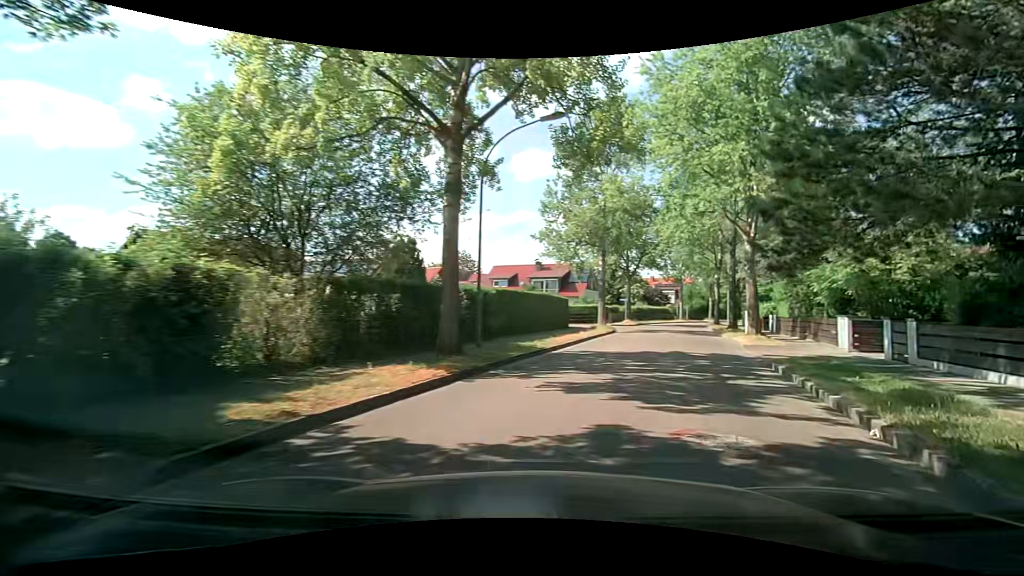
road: residential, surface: asphalt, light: Day
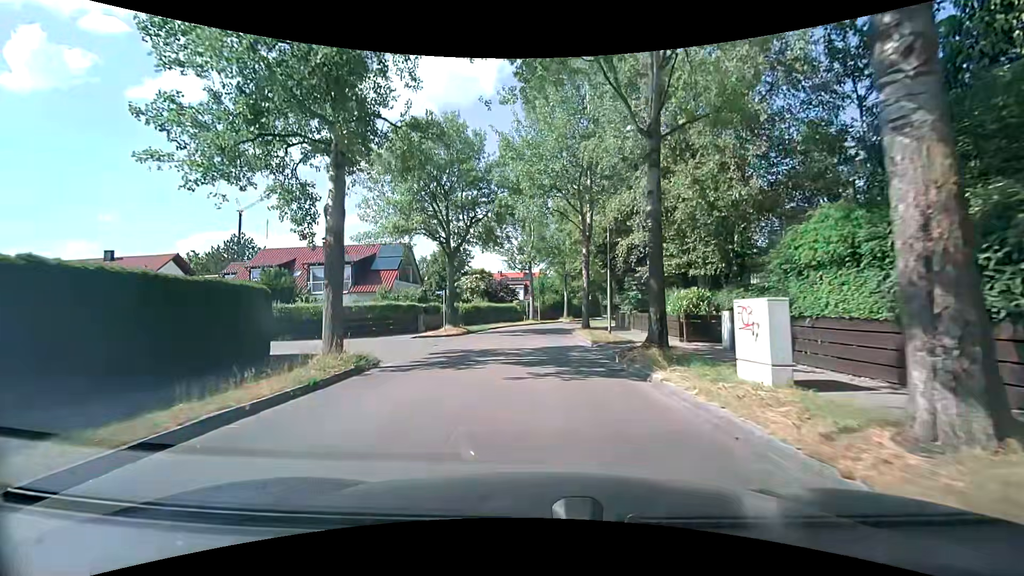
(+5.2, +22.0) m; +16°
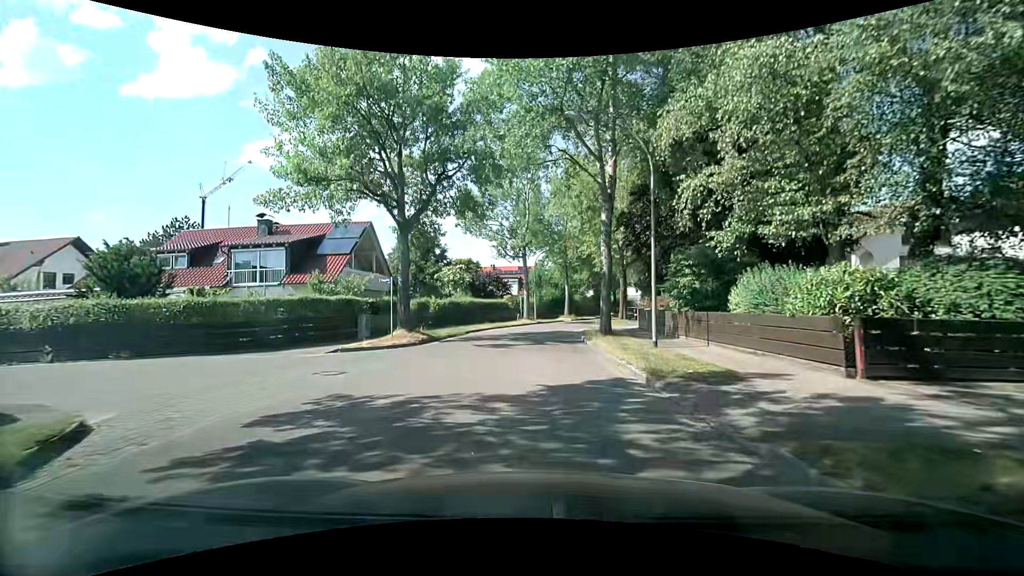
(0.0, +10.5) m; 0°
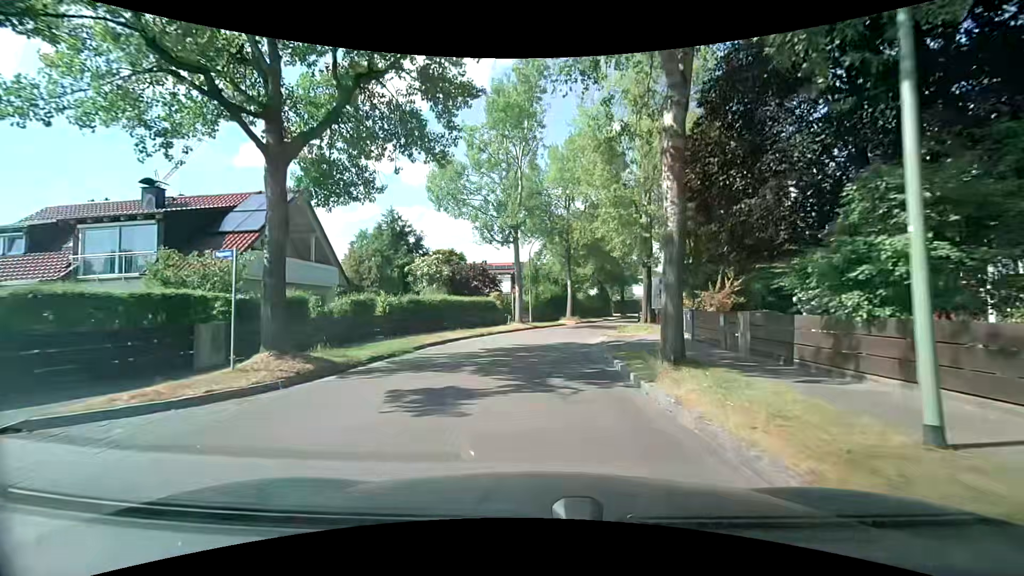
(0.0, +10.5) m; +1°
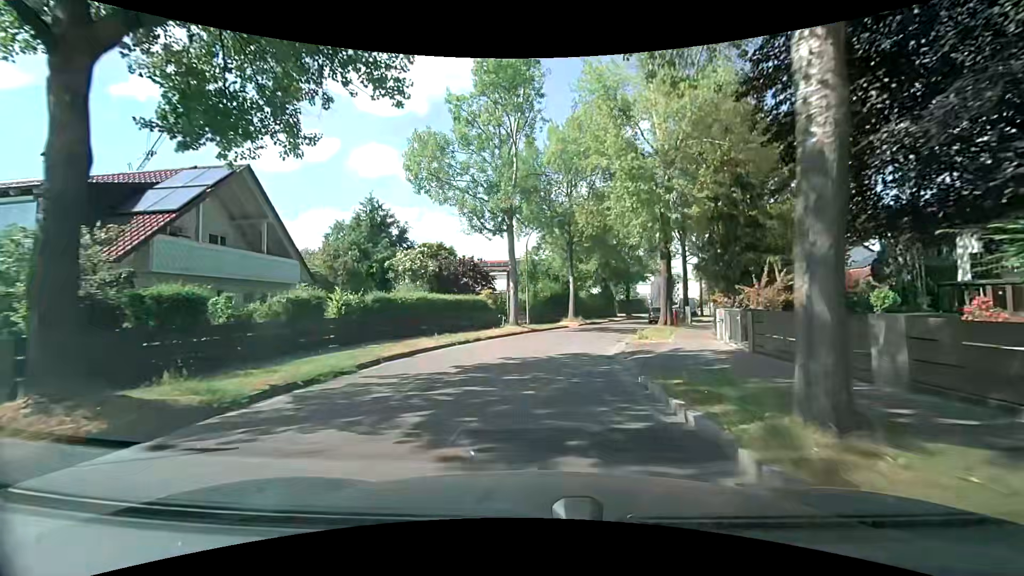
(0.0, +5.1) m; +1°
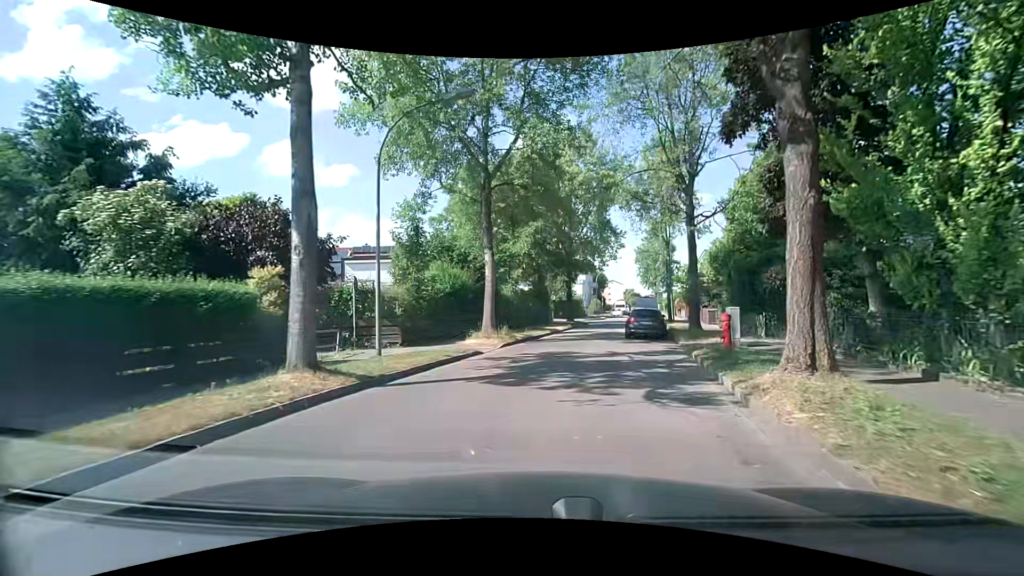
(+0.8, +19.7) m; +8°
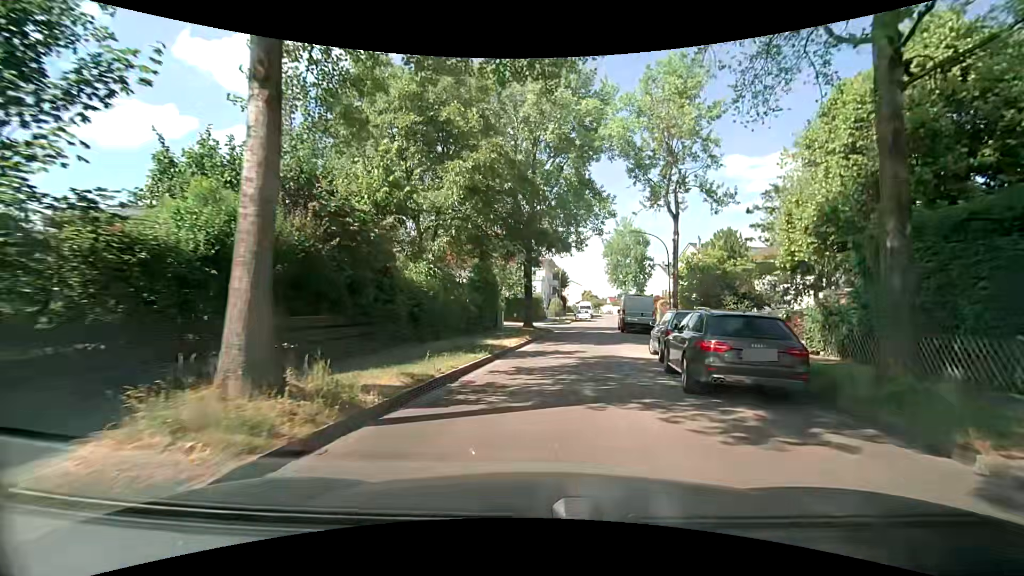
(+0.6, +15.3) m; +5°
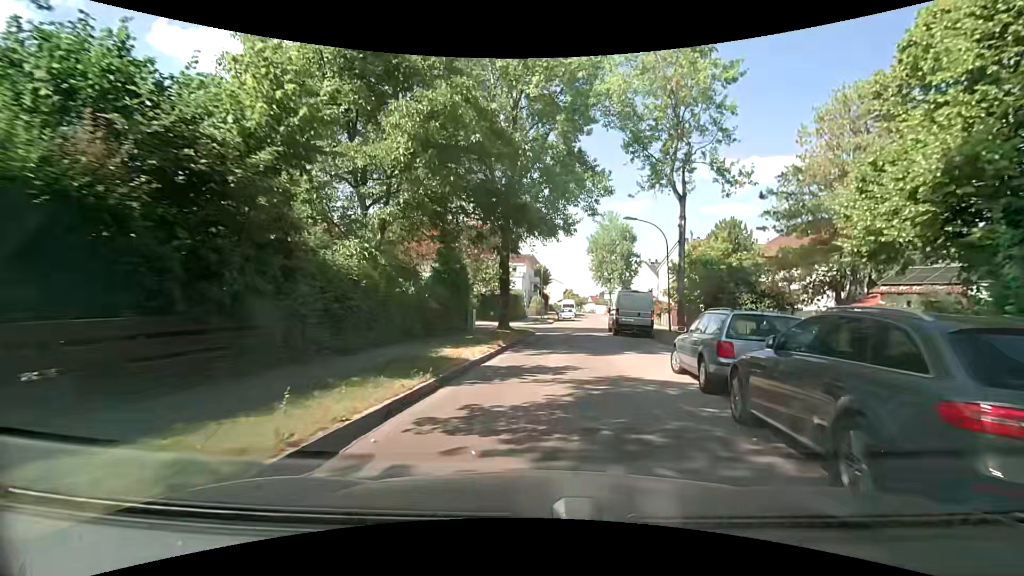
(+0.1, +5.2) m; +2°
(0, +10) (+1, +20) (+2, +30) (+4, +40) (+6, +50) (+7, +59) (+8, +69) (+8, +79) (+9, +89) (+10, +99) m
